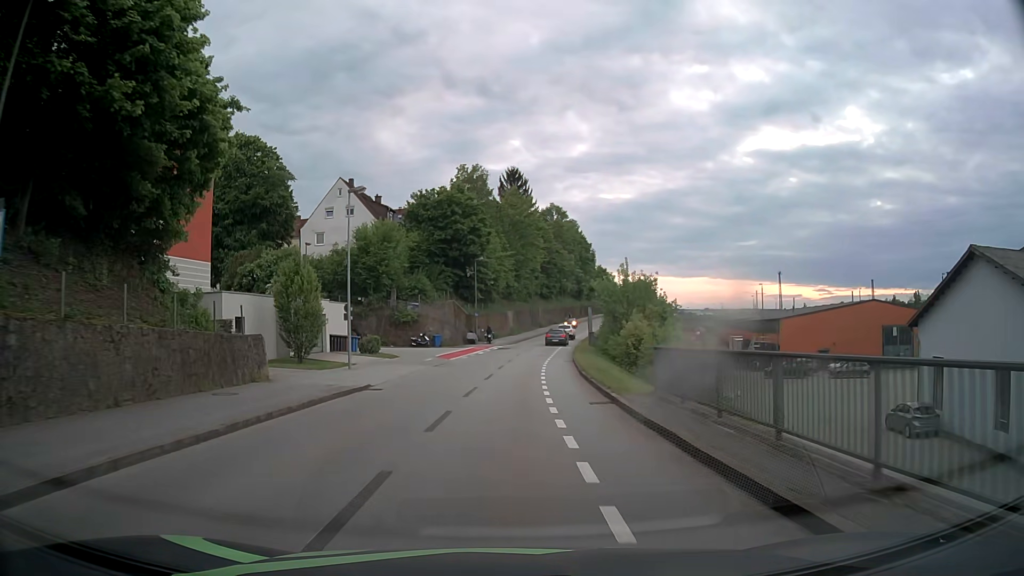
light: Day
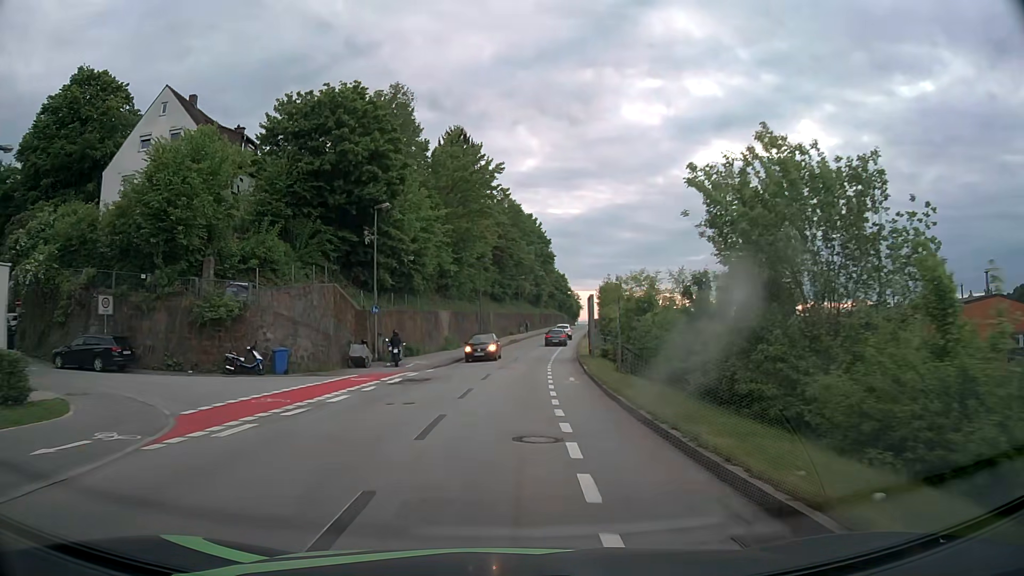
(+1.0, +30.8) m; +5°
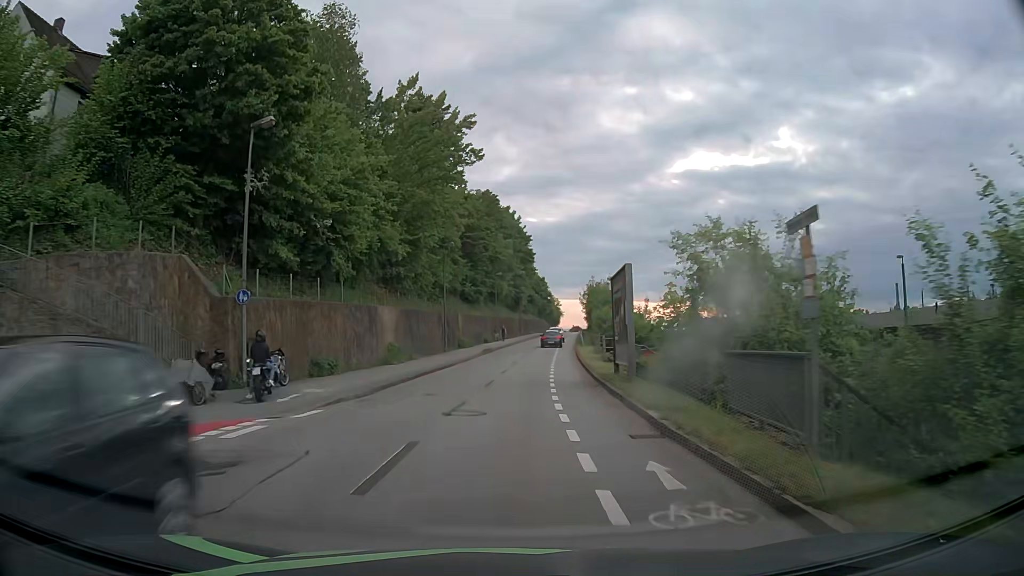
(+0.3, +15.1) m; +2°
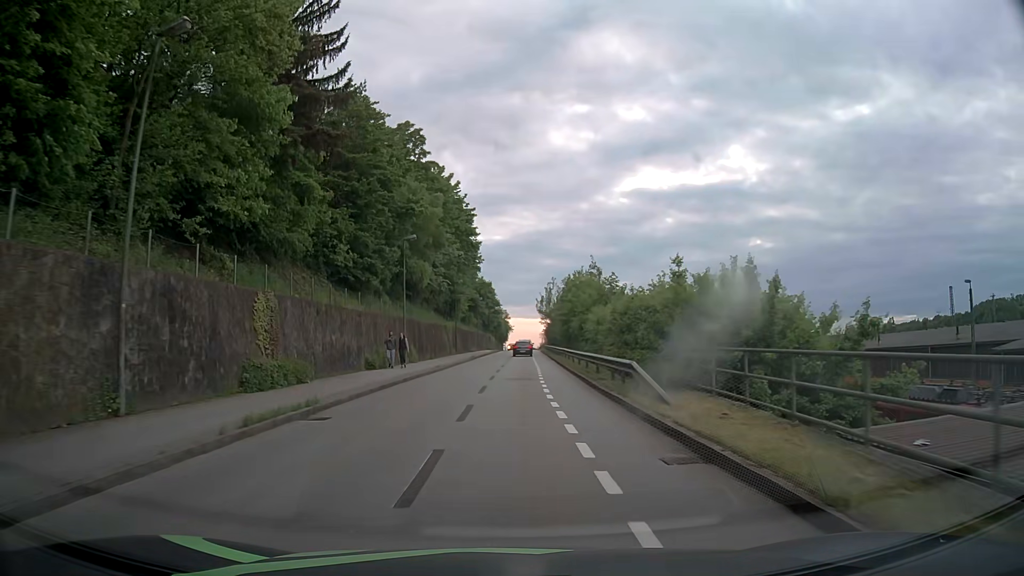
(+1.4, +37.3) m; +4°
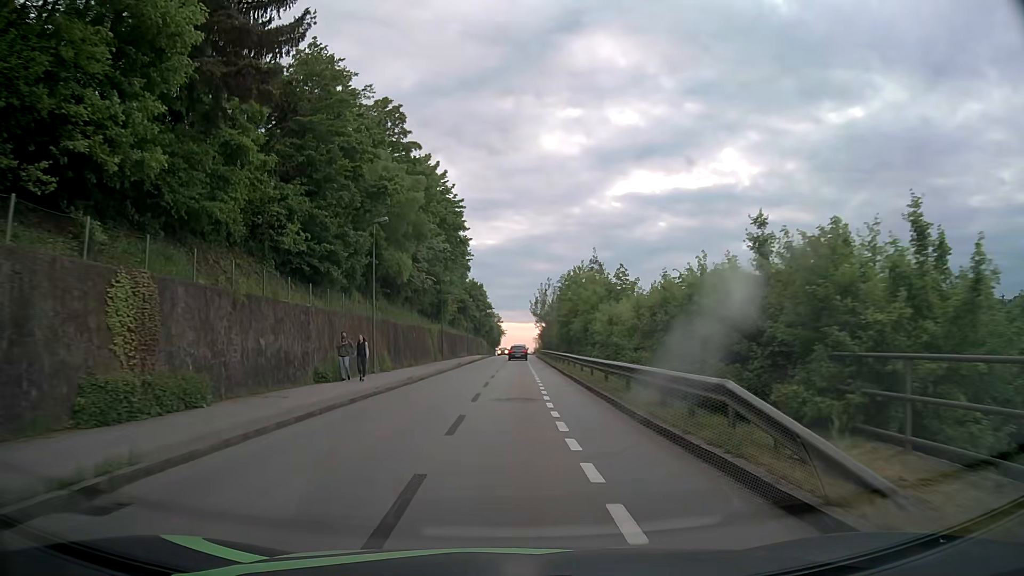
(+0.1, +7.4) m; +1°
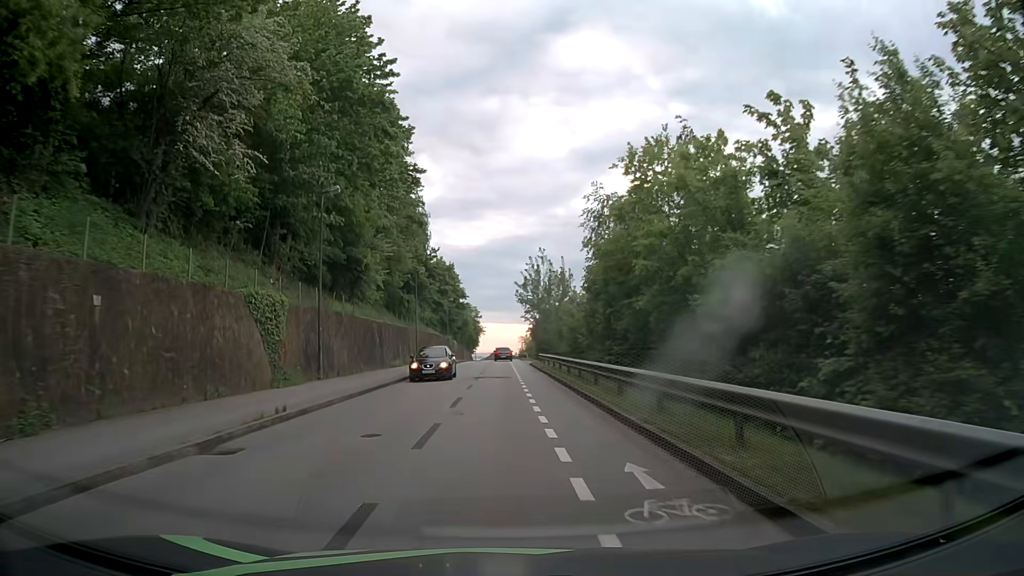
(+0.7, +37.4) m; +2°
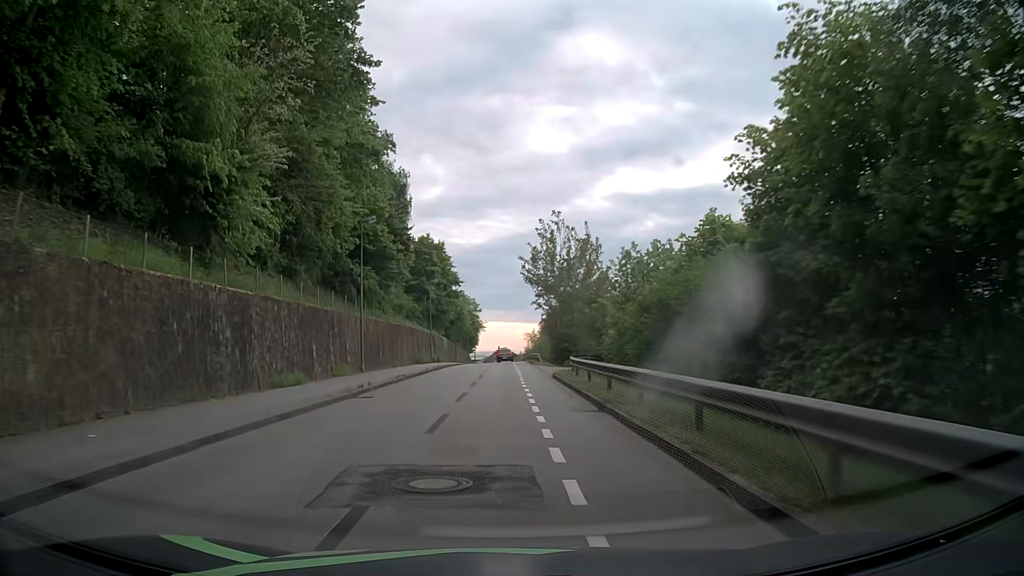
(+0.1, +22.7) m; +1°
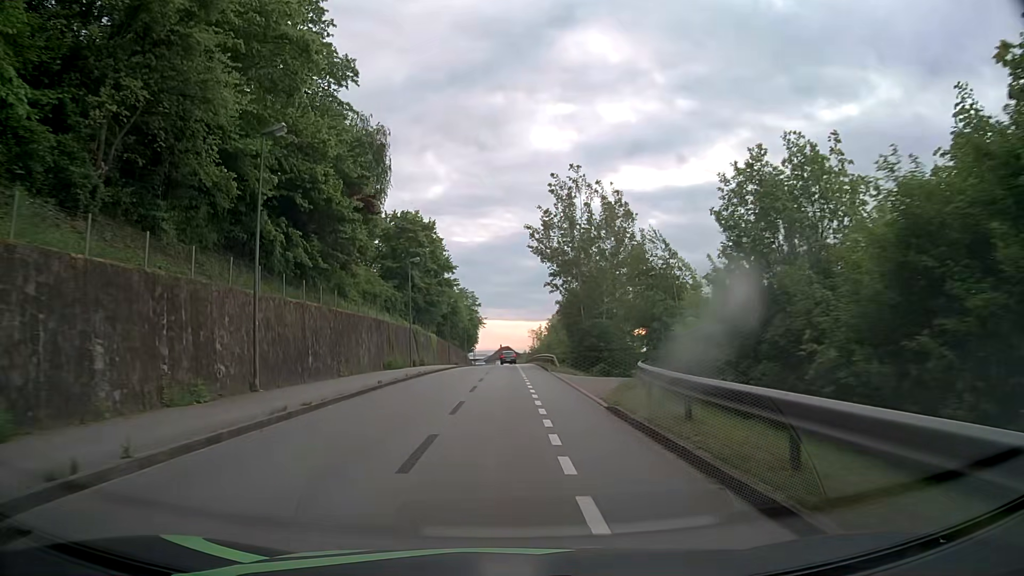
(-0.3, +15.2) m; -1°
(0, +10) (0, +20) (0, +30) (0, +40) (0, +50) (0, +60) (0, +70) (0, +80) (0, +90) (0, +100) m
